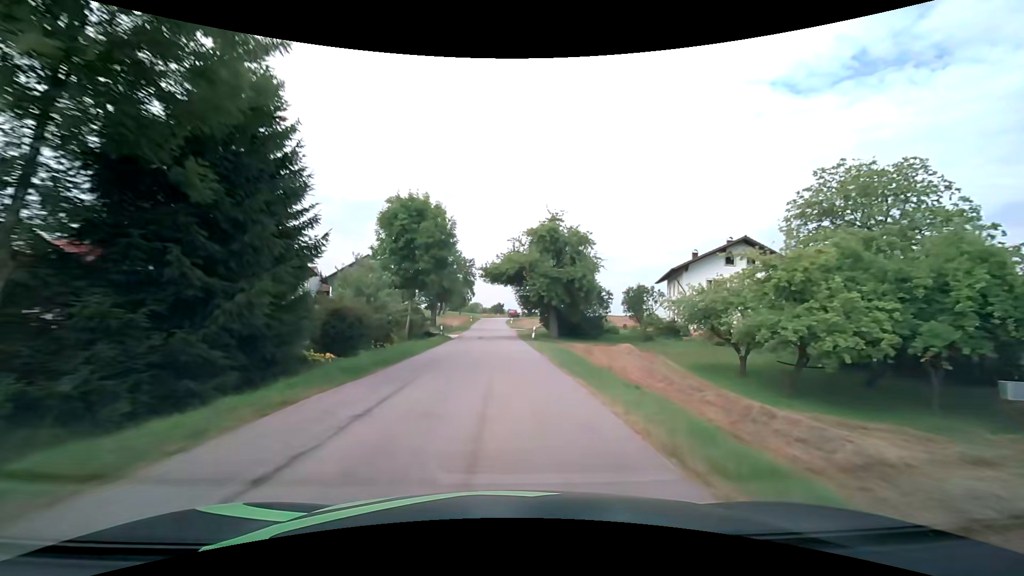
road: tertiary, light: Day
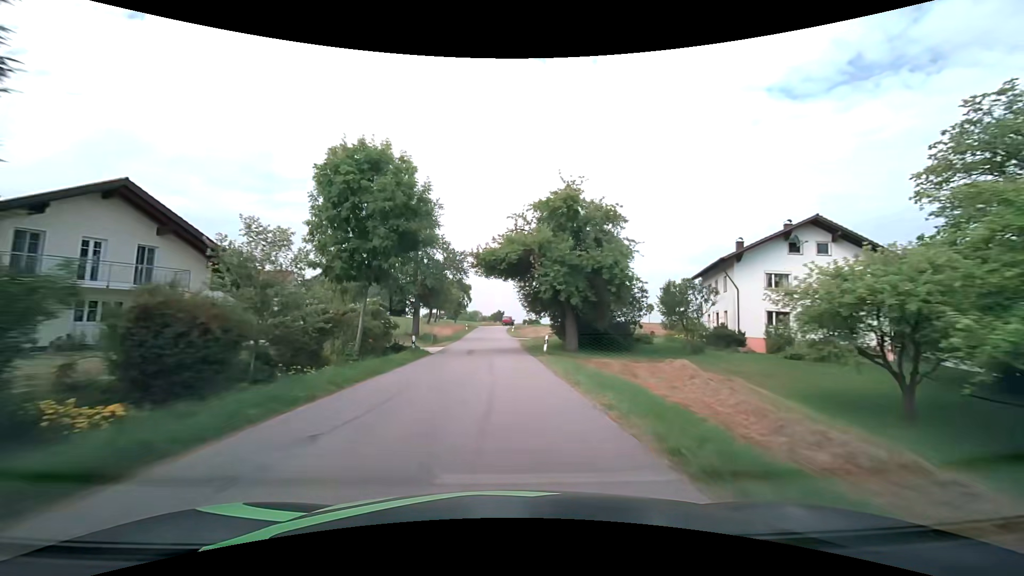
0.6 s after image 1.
(+0.1, +10.9) m; 0°
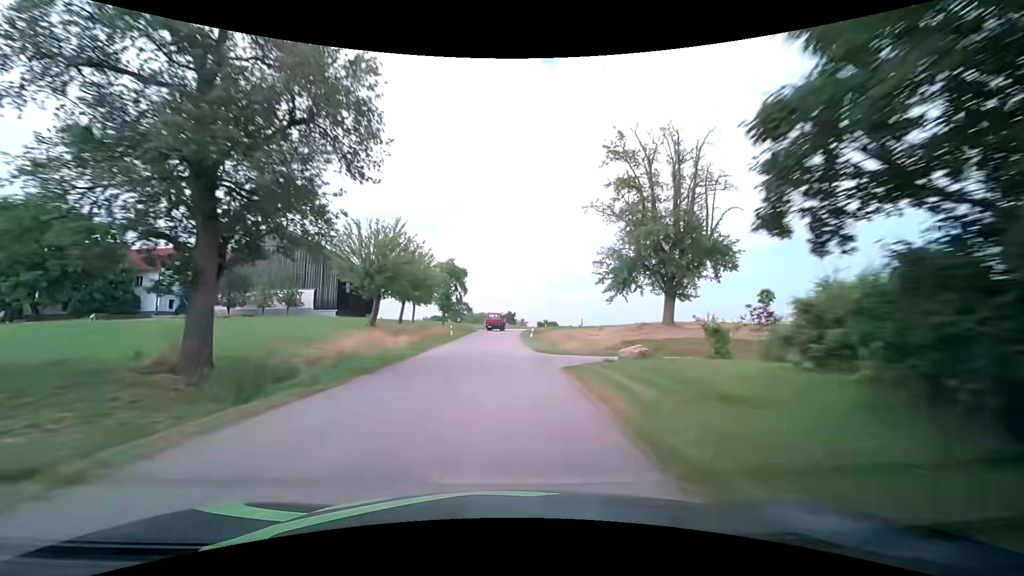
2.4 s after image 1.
(-0.2, +32.3) m; -1°
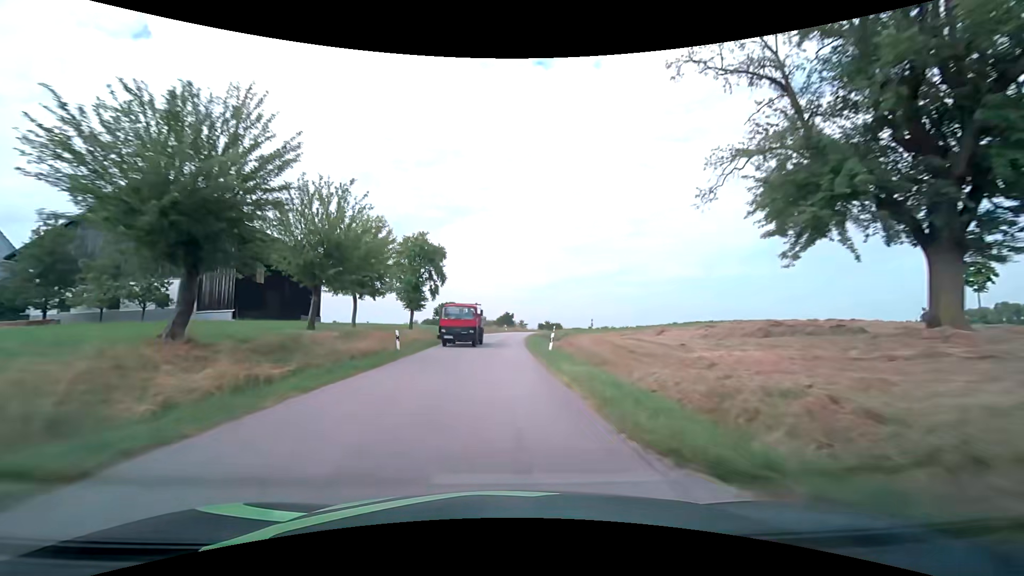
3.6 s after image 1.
(-0.2, +20.7) m; 0°
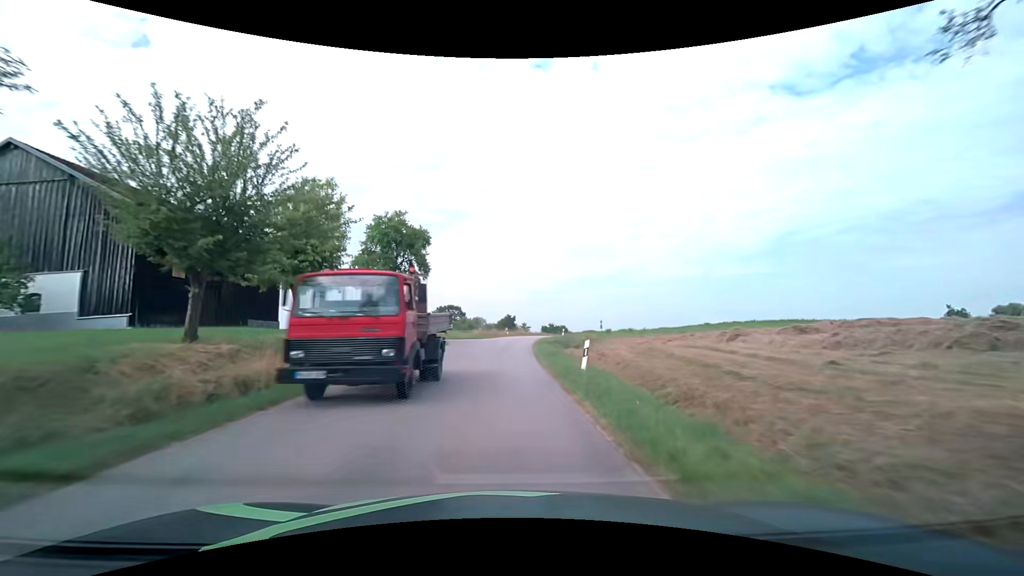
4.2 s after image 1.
(0.0, +9.9) m; 0°
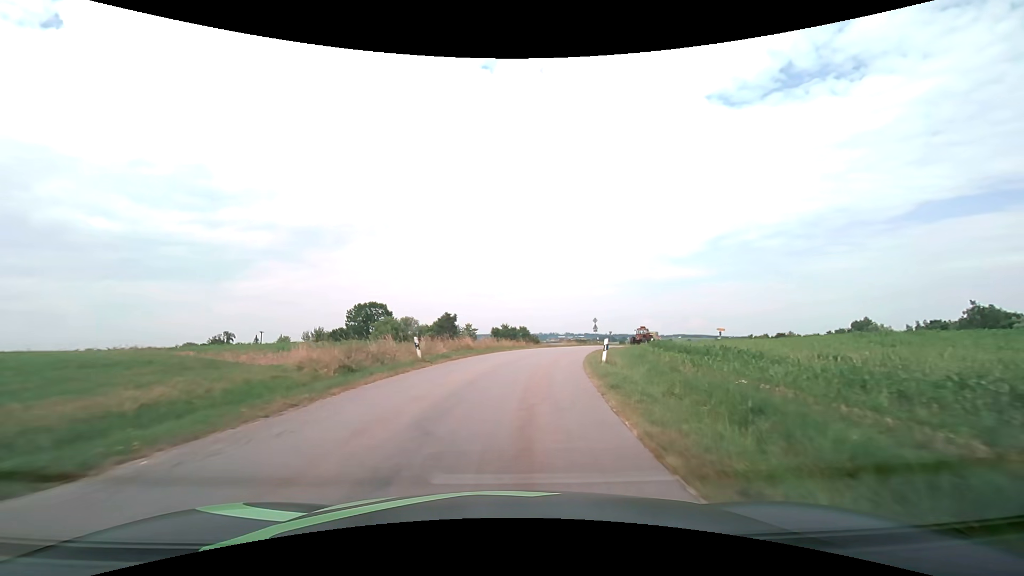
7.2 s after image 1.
(+1.2, +43.8) m; +6°
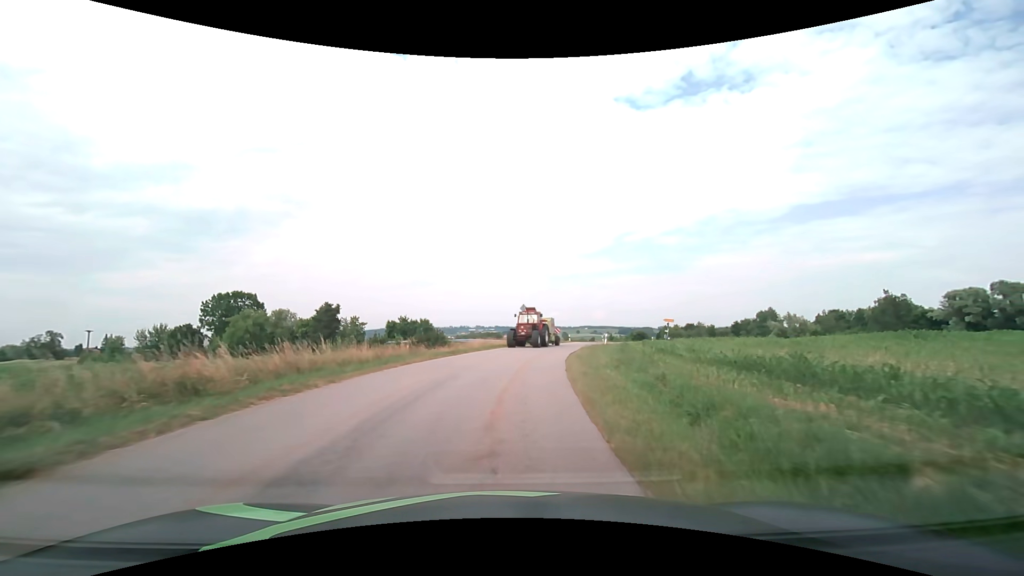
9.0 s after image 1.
(+2.0, +21.9) m; +10°
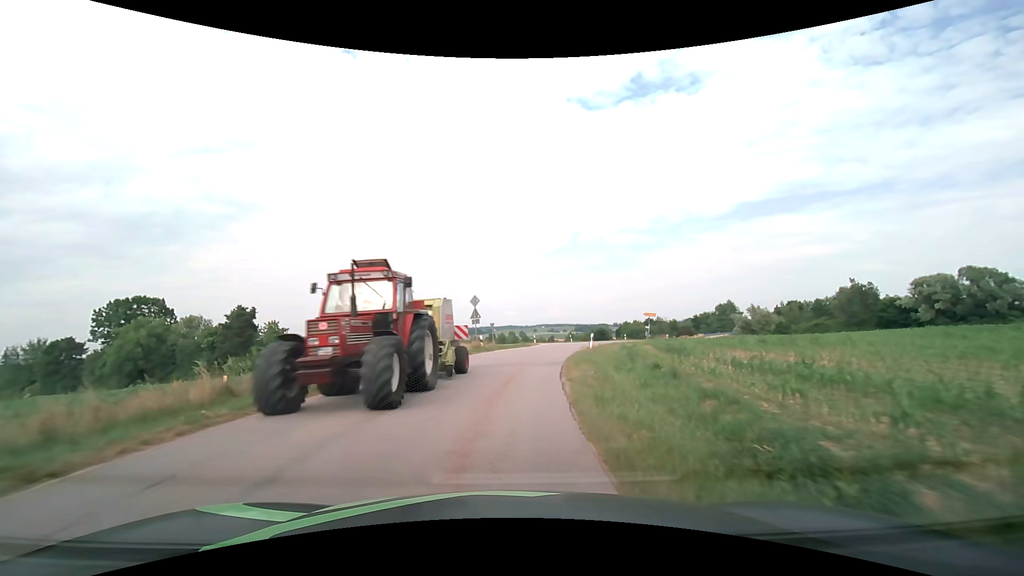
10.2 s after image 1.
(+0.6, +13.1) m; +5°
(0, +10) (+1, +20) (+2, +30) (+4, +40) (+8, +49) (+10, +59) (+7, +68) (-2, +72) (-11, +76) (-21, +80) m
